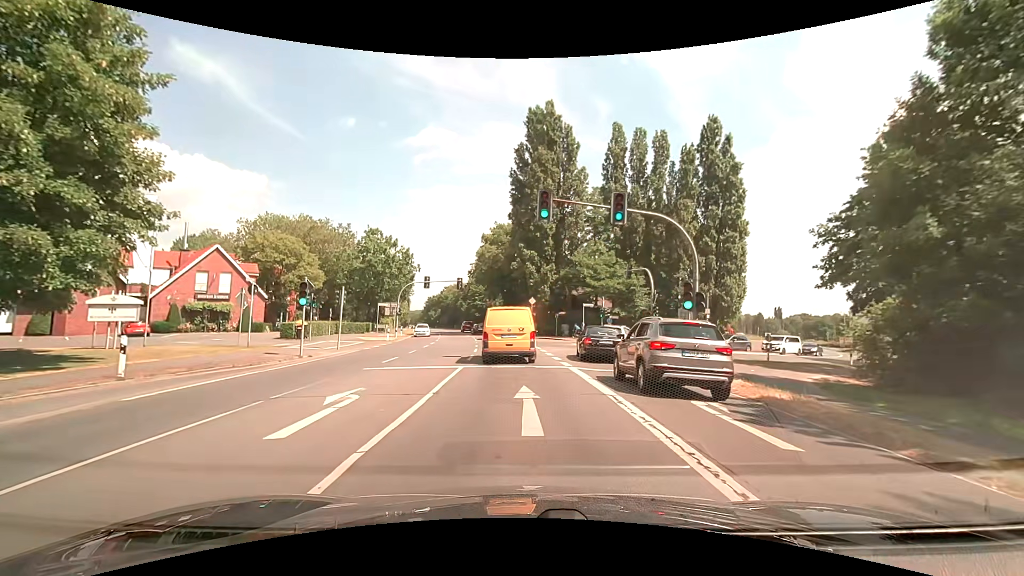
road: secondary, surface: asphalt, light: Day
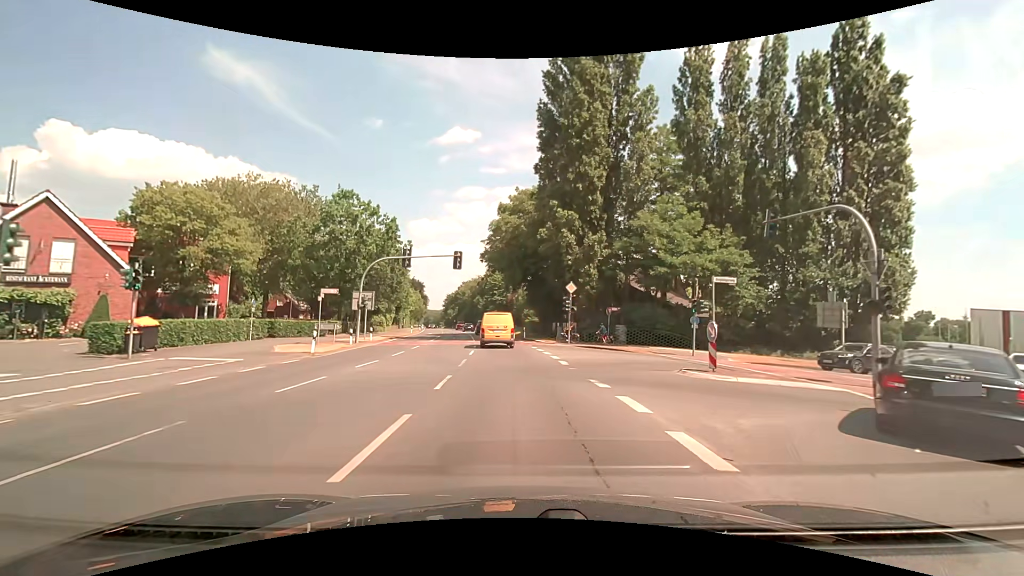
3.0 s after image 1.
(-0.4, +21.2) m; -3°
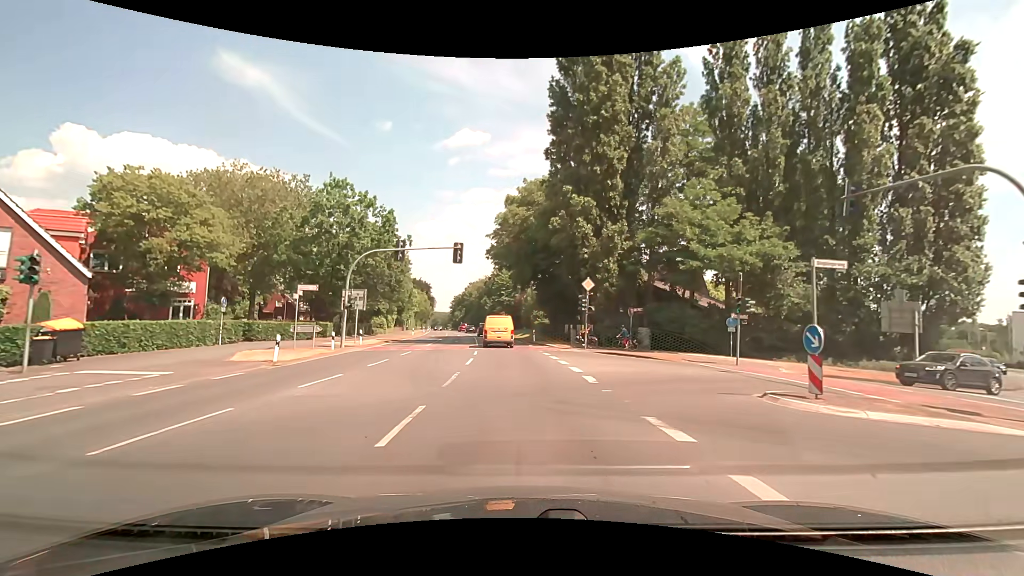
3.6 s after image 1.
(0.0, +4.8) m; 0°
(0, +10) (-1, +20) (-1, +30) (-2, +40) (-3, +50) (-4, +60) (-5, +70) (-7, +80) (-9, +89) (-11, +99) m
